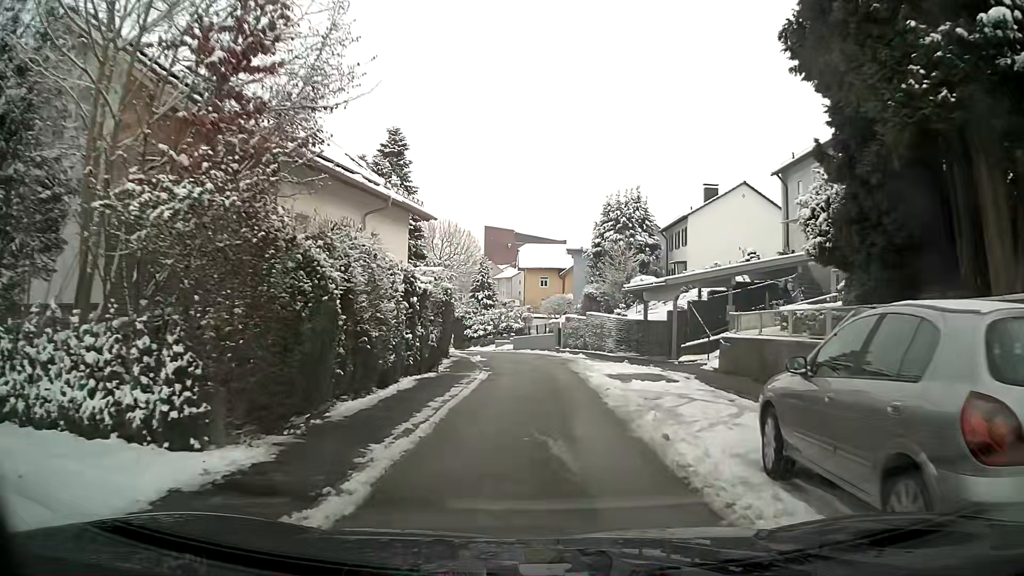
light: Day
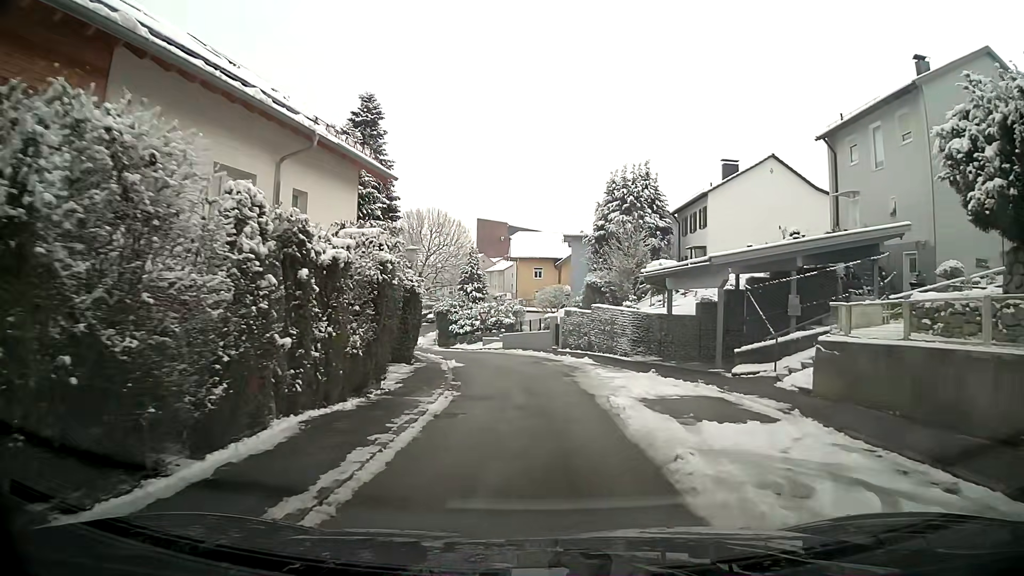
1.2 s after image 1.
(0.0, +7.2) m; +1°
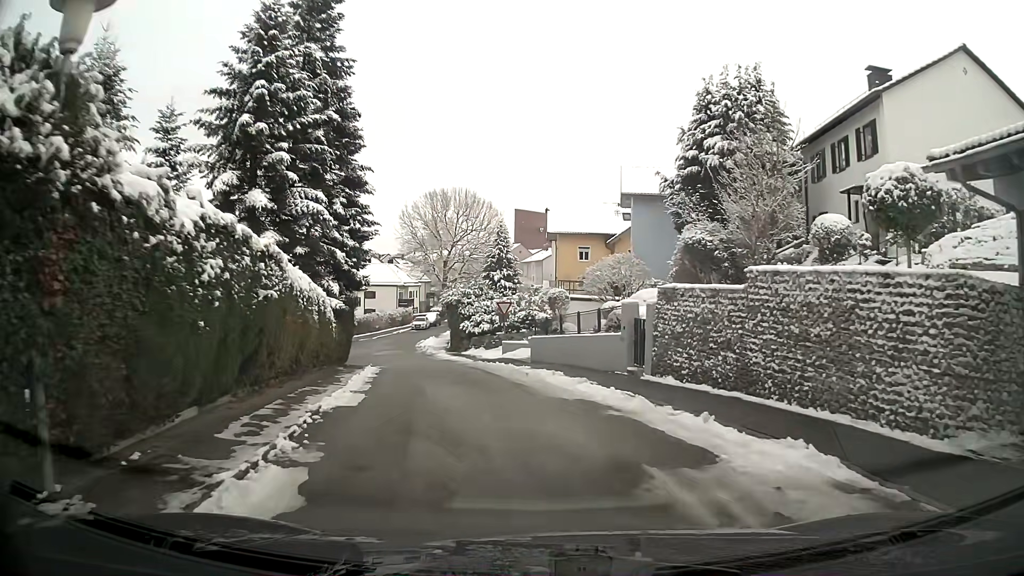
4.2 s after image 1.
(-0.4, +18.4) m; -5°
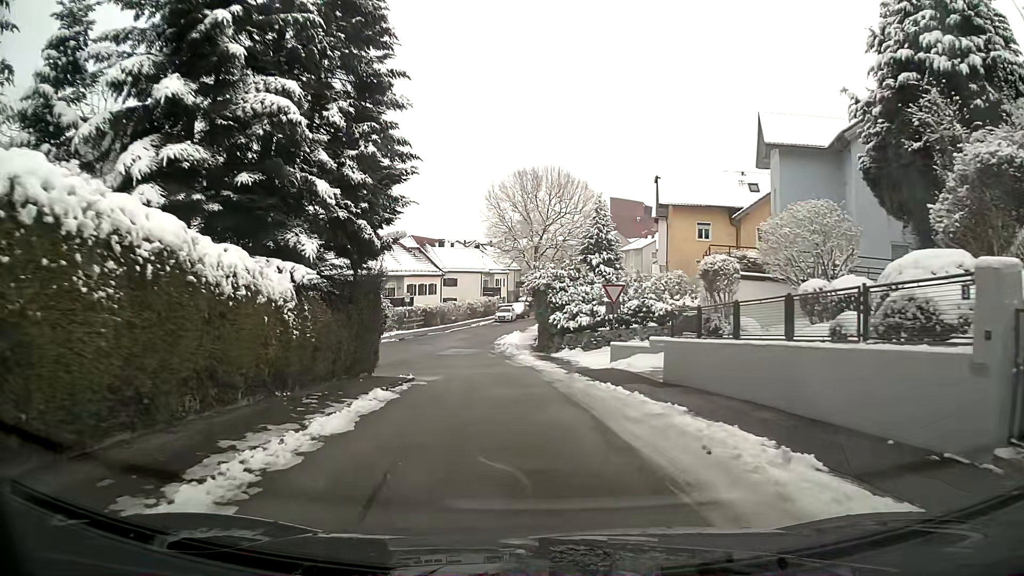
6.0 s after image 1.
(-0.8, +11.3) m; -7°
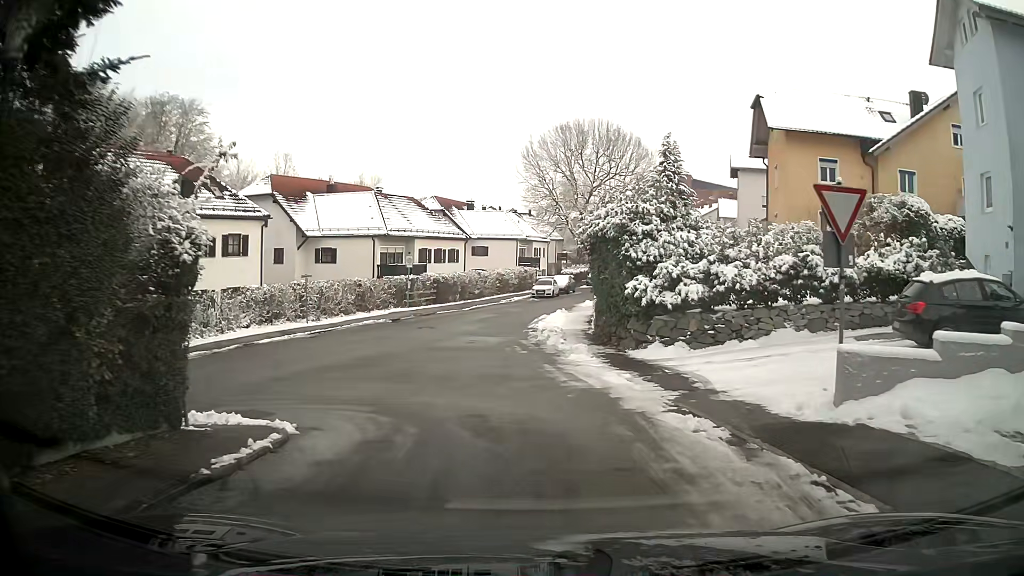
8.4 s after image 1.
(-0.4, +14.9) m; -3°
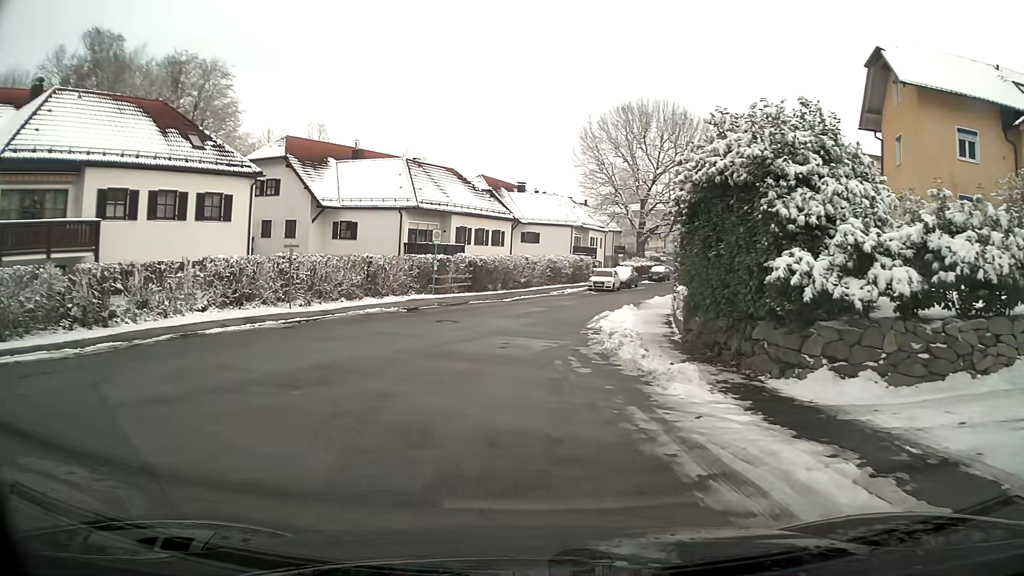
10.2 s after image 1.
(-0.3, +7.9) m; -7°
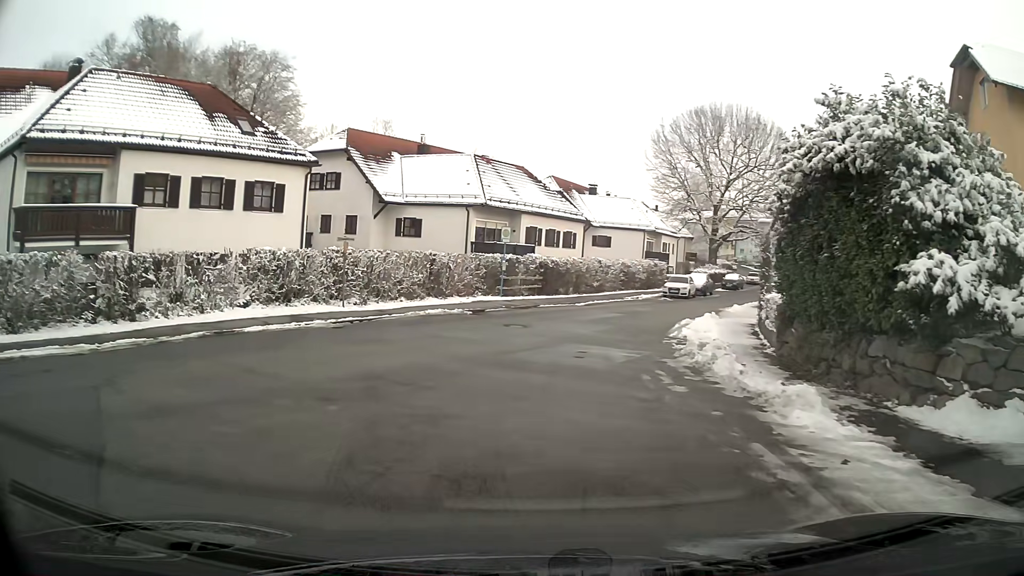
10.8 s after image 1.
(-0.1, +1.9) m; -6°
